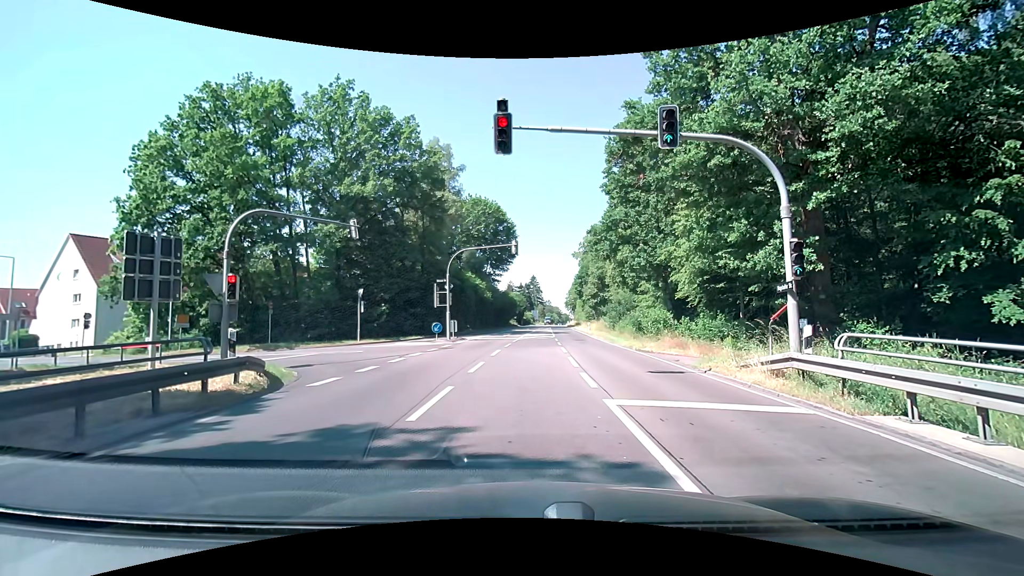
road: secondary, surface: asphalt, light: Day
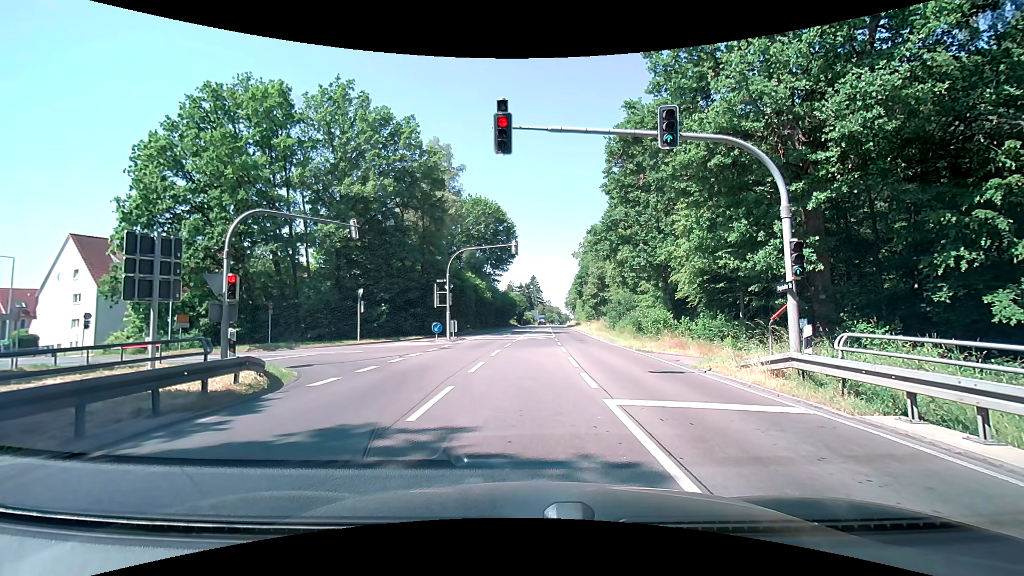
(0.0, 0.0) m; 0°
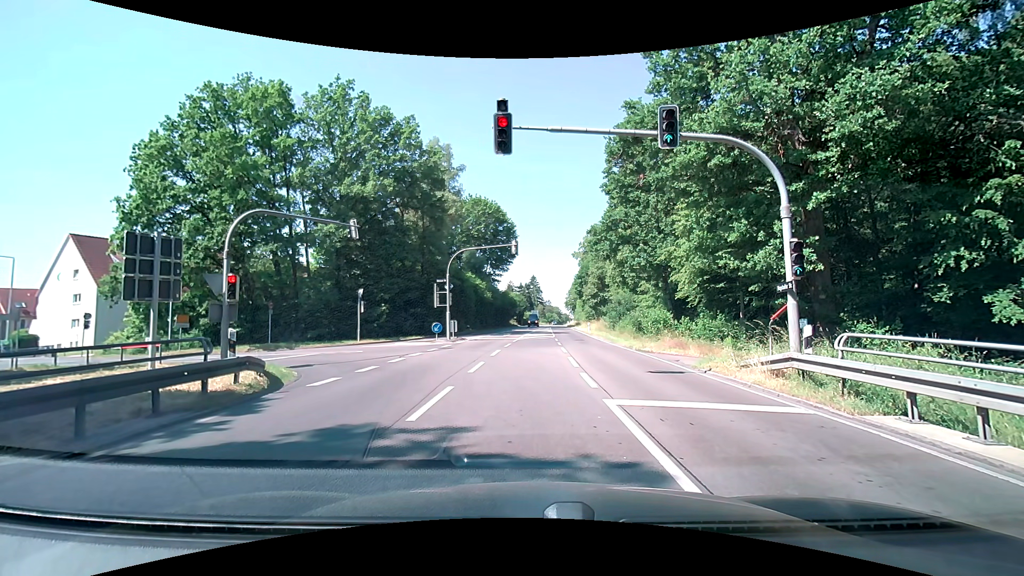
(0.0, 0.0) m; 0°
